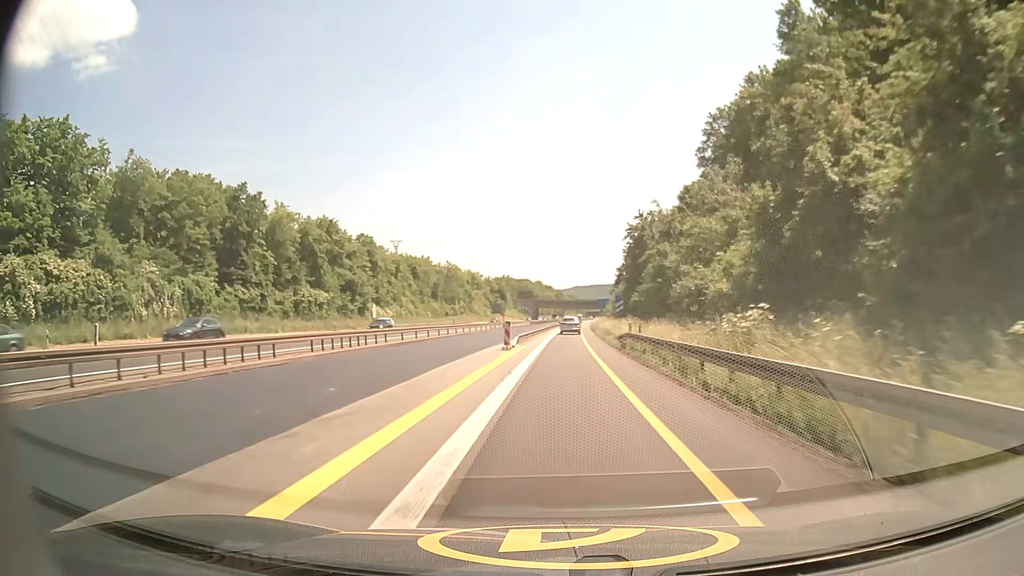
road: motorway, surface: asphalt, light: Day
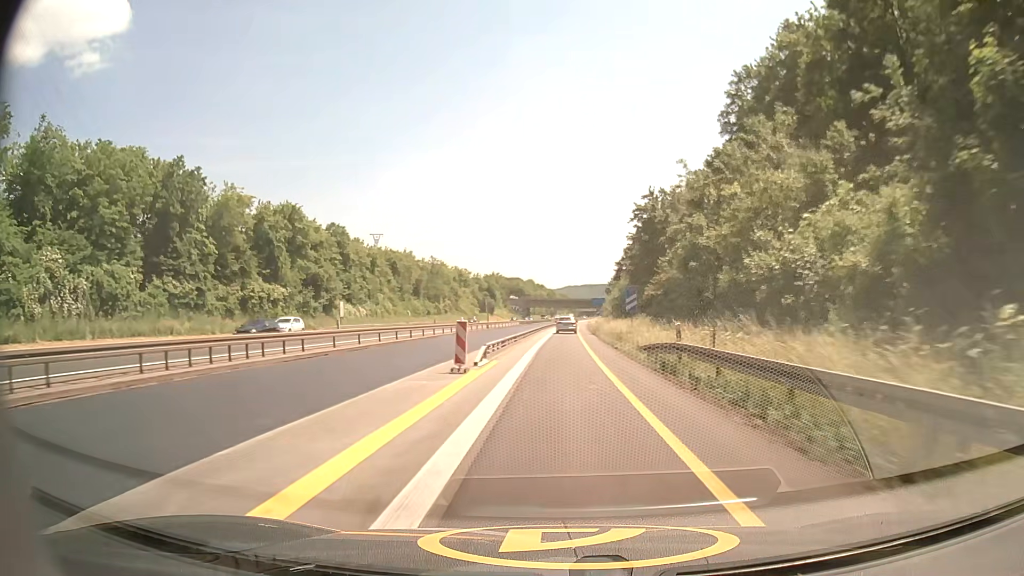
(+0.1, +12.7) m; +1°
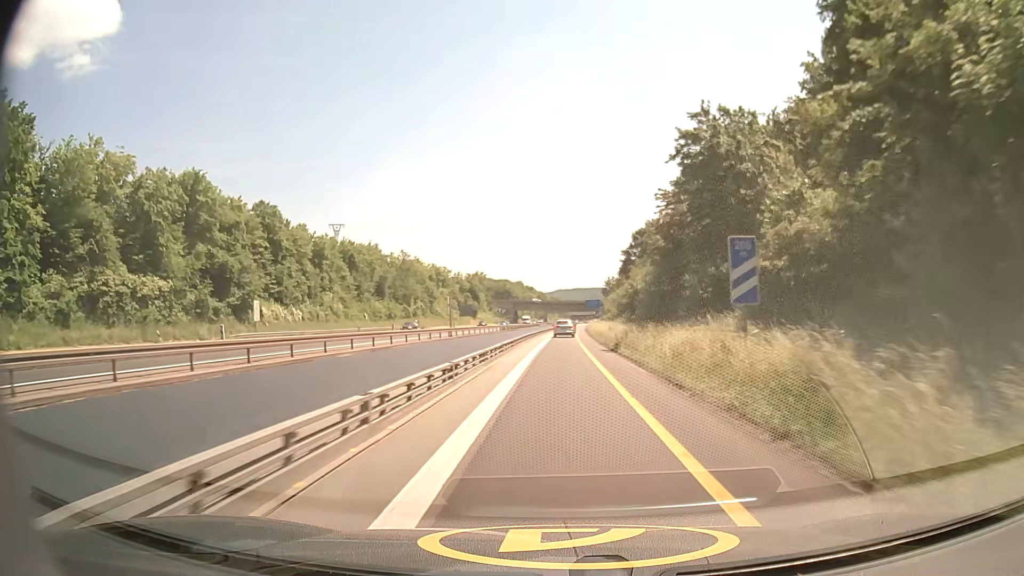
(+0.2, +25.1) m; +1°
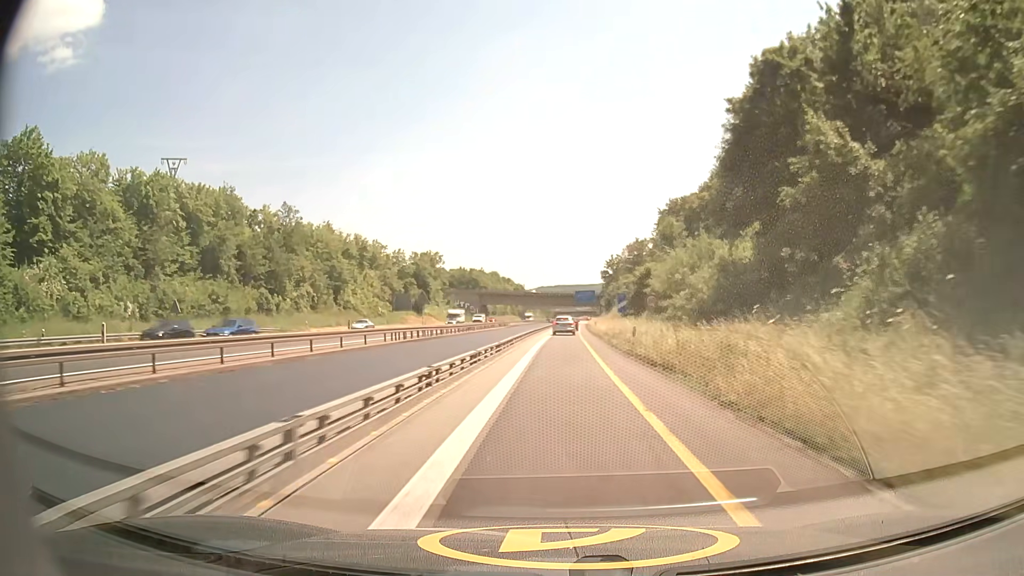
(+0.9, +62.0) m; +2°
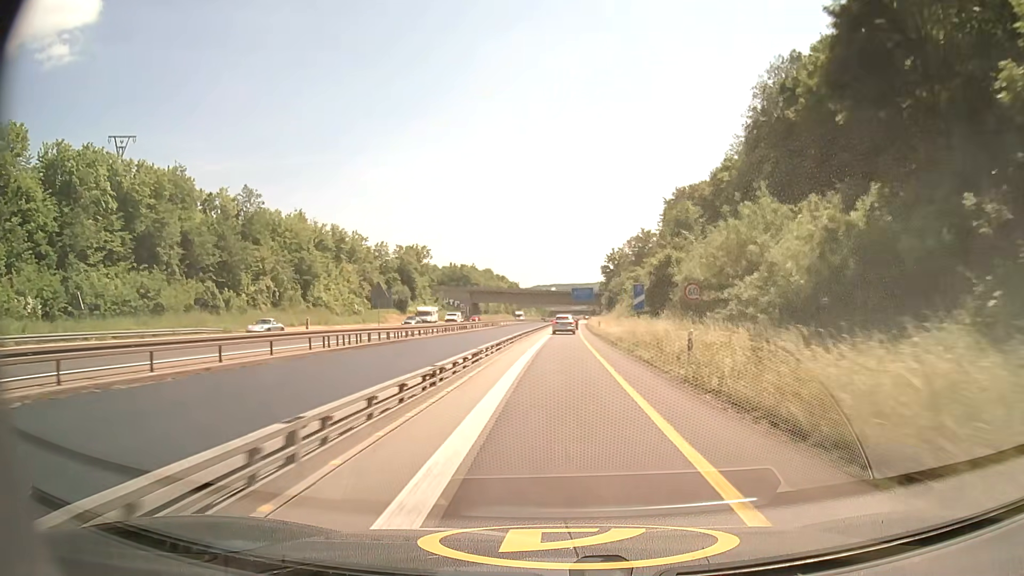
(0.0, +12.0) m; 0°
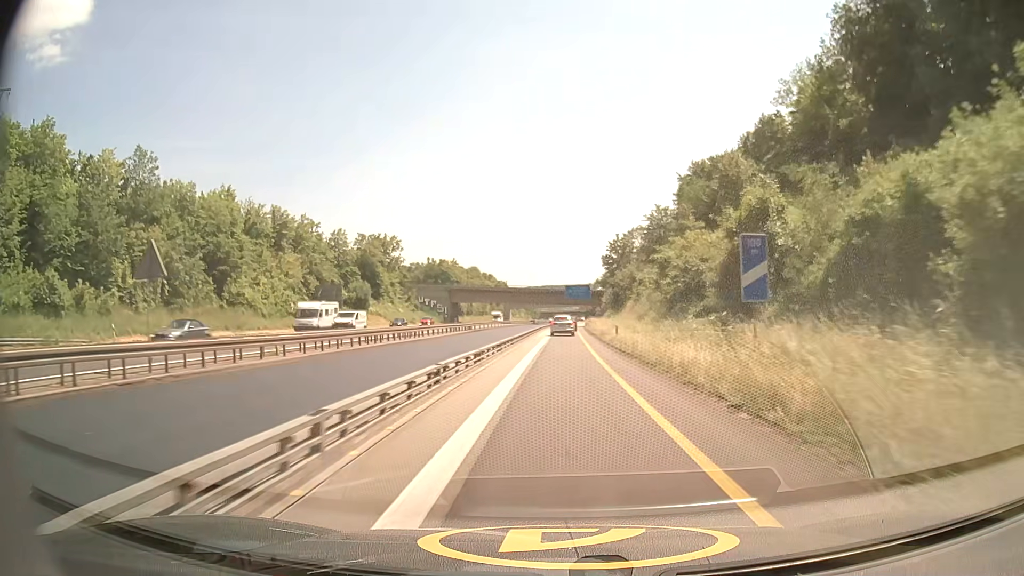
(+0.2, +23.4) m; +1°
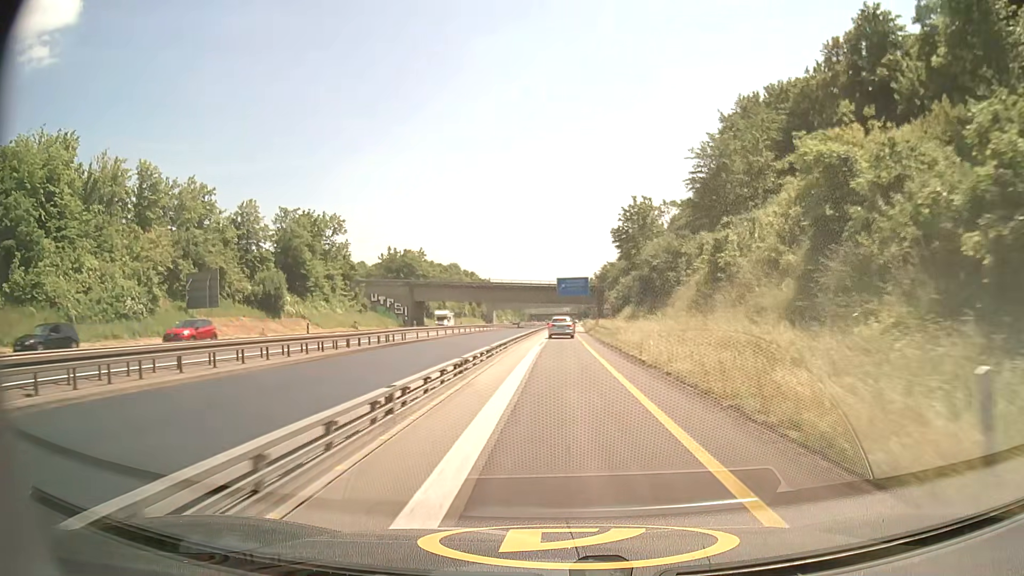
(+0.3, +33.4) m; +1°
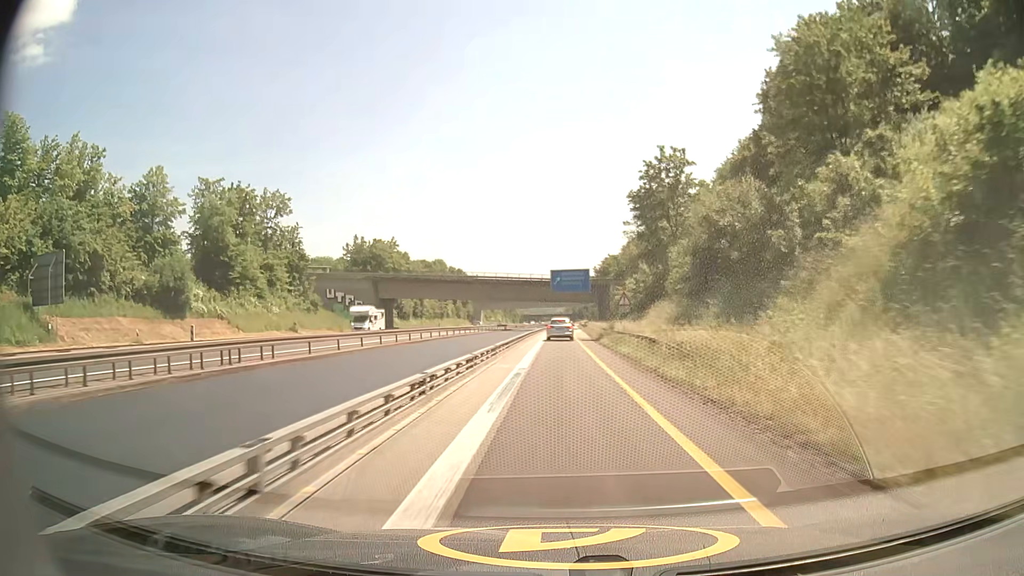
(+0.1, +21.7) m; 0°
(0, +10) (0, +20) (0, +30) (0, +40) (+1, +50) (+1, +60) (+1, +70) (+1, +80) (+1, +90) (+2, +100) m
